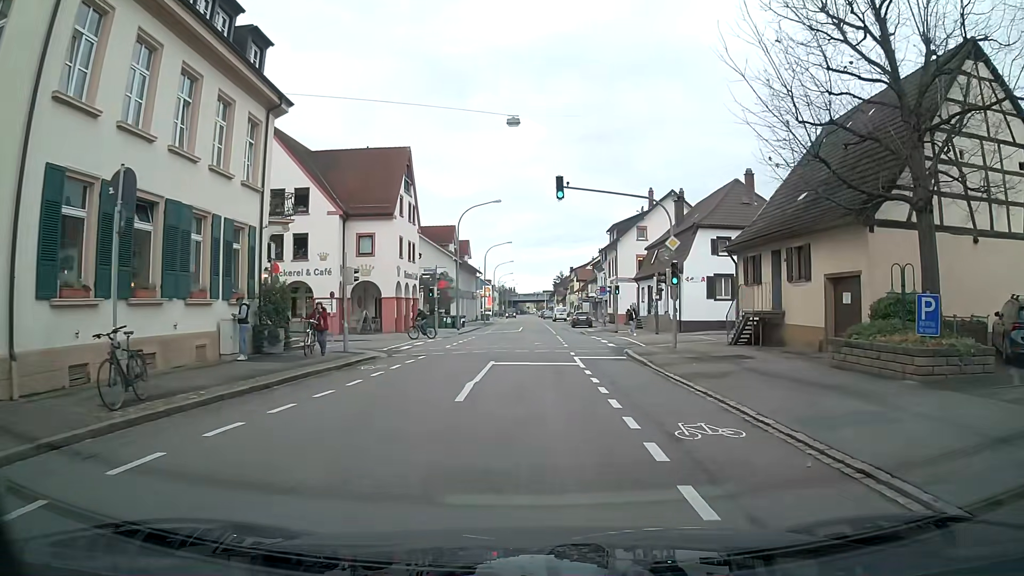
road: tertiary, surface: asphalt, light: Day
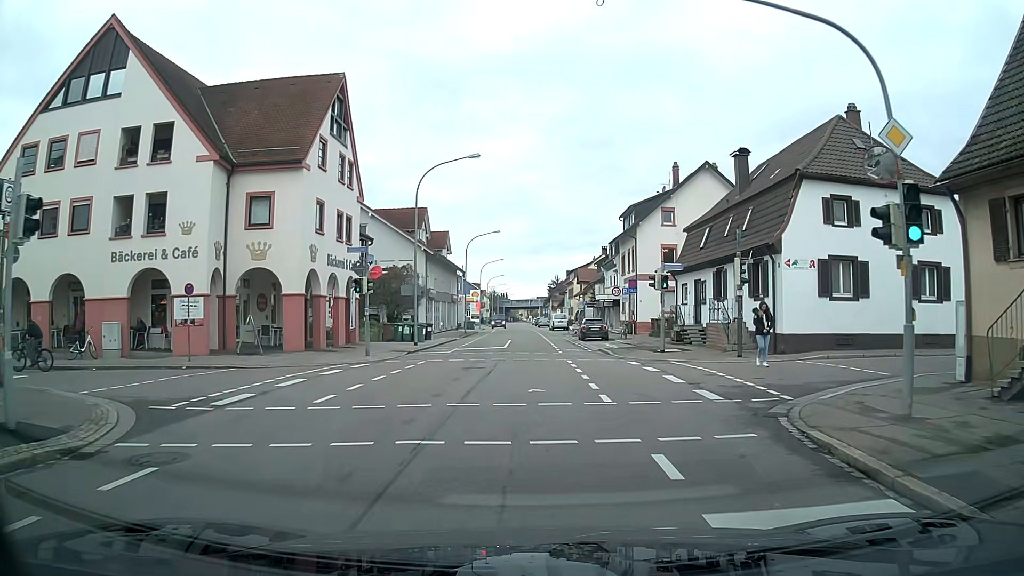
(-0.1, +16.2) m; +1°
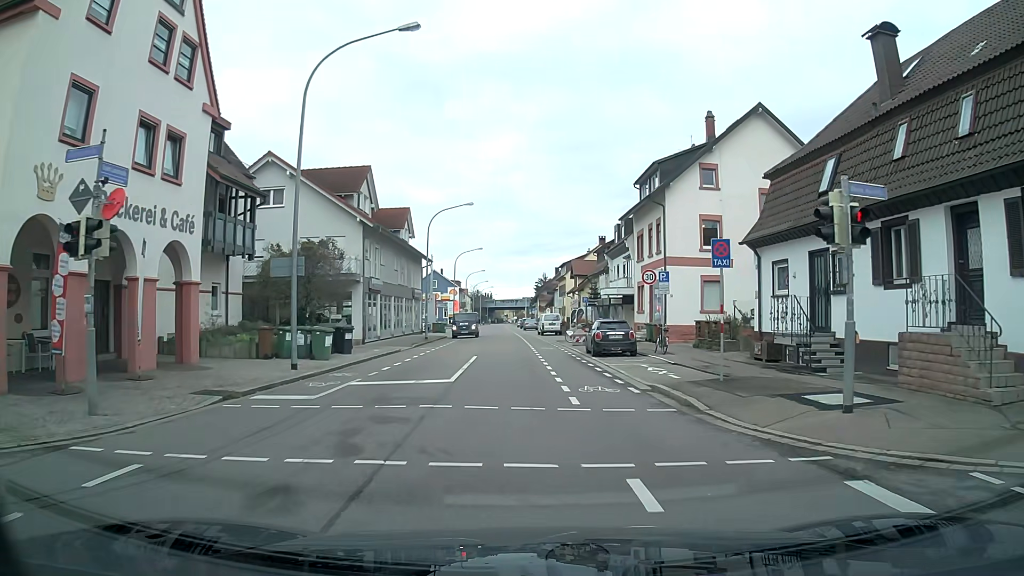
(+0.2, +16.1) m; +1°
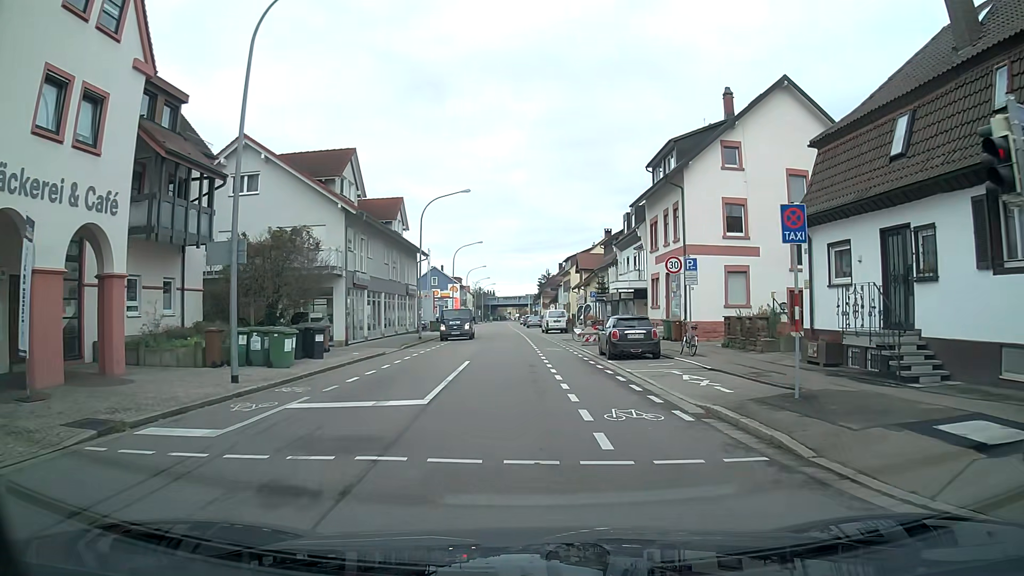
(0.0, +4.1) m; 0°
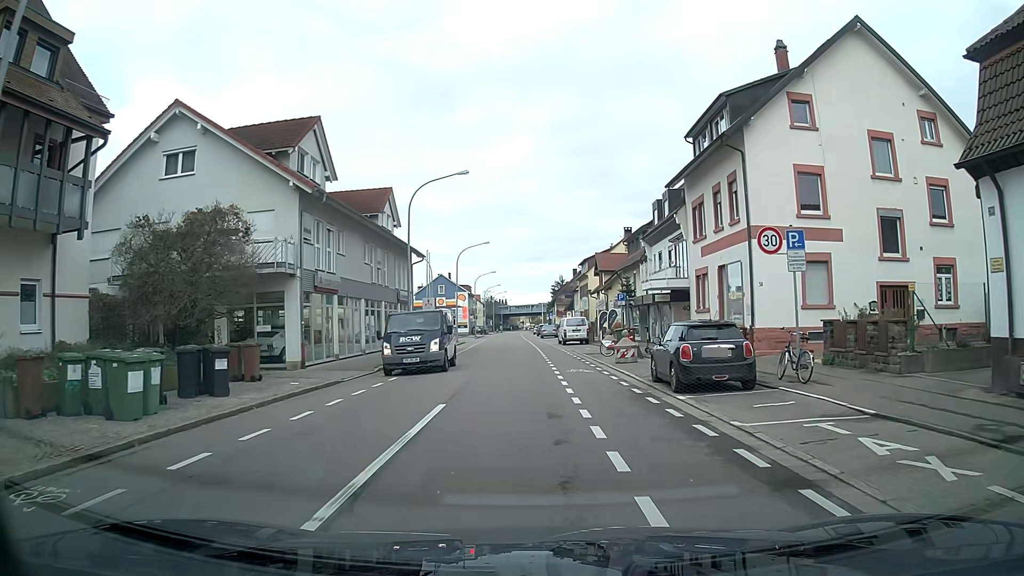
(-0.1, +8.3) m; -1°
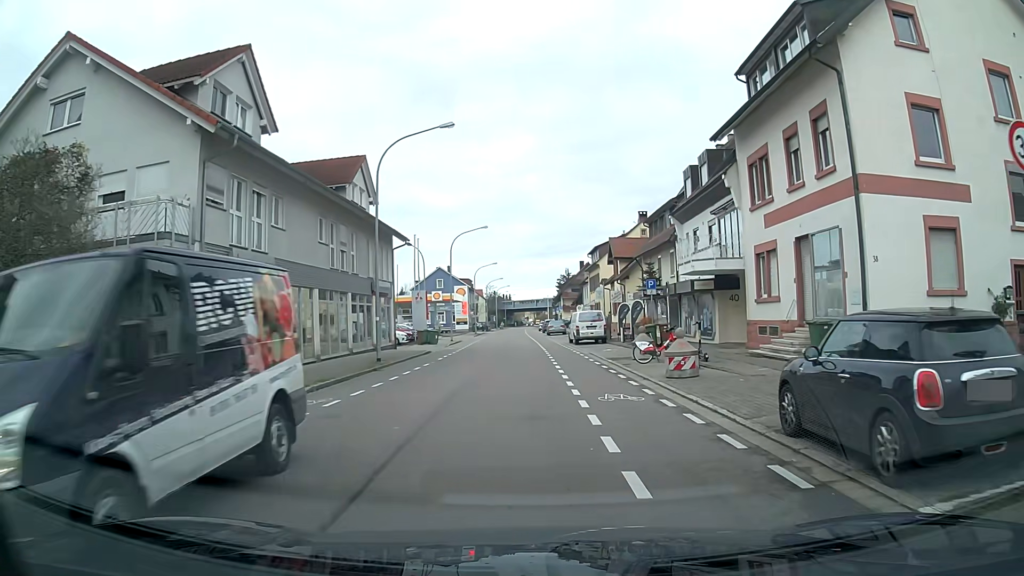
(0.0, +8.4) m; -1°
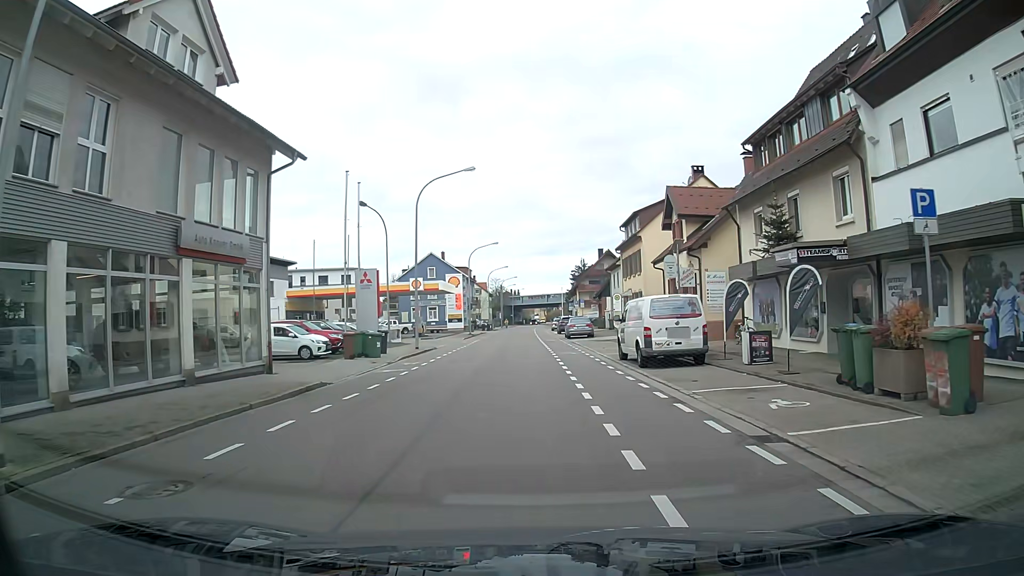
(-0.2, +21.4) m; -1°
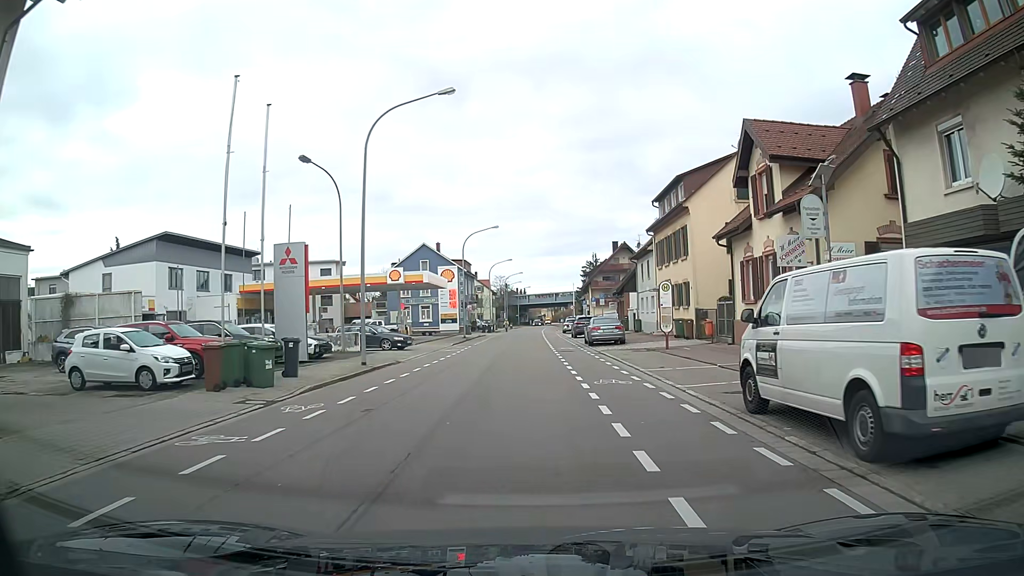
(0.0, +12.9) m; 0°
(0, +10) (0, +20) (0, +30) (0, +40) (0, +50) (0, +60) (0, +70) (0, +80) (0, +90) (+1, +100) m
